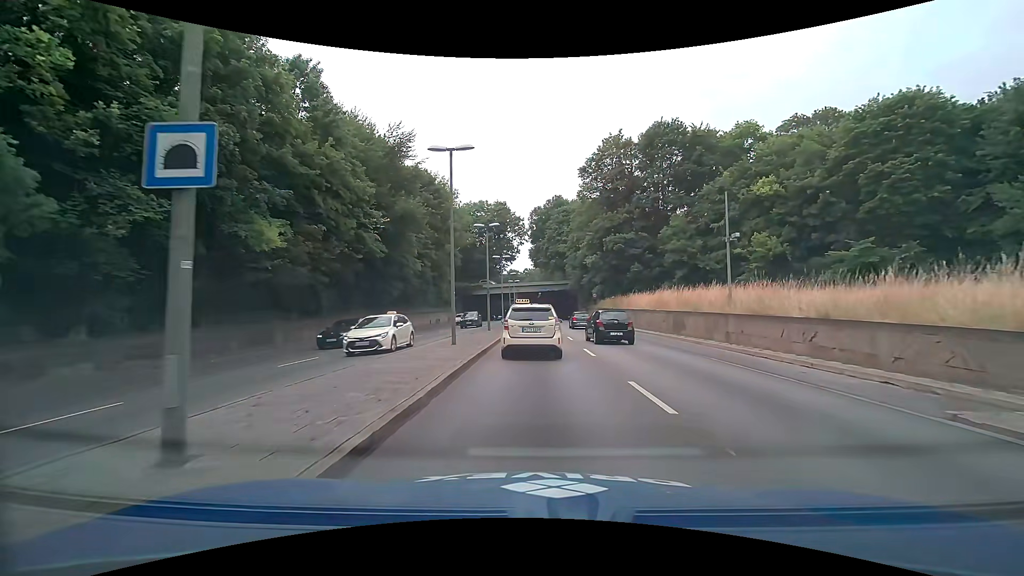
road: trunk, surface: asphalt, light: Day
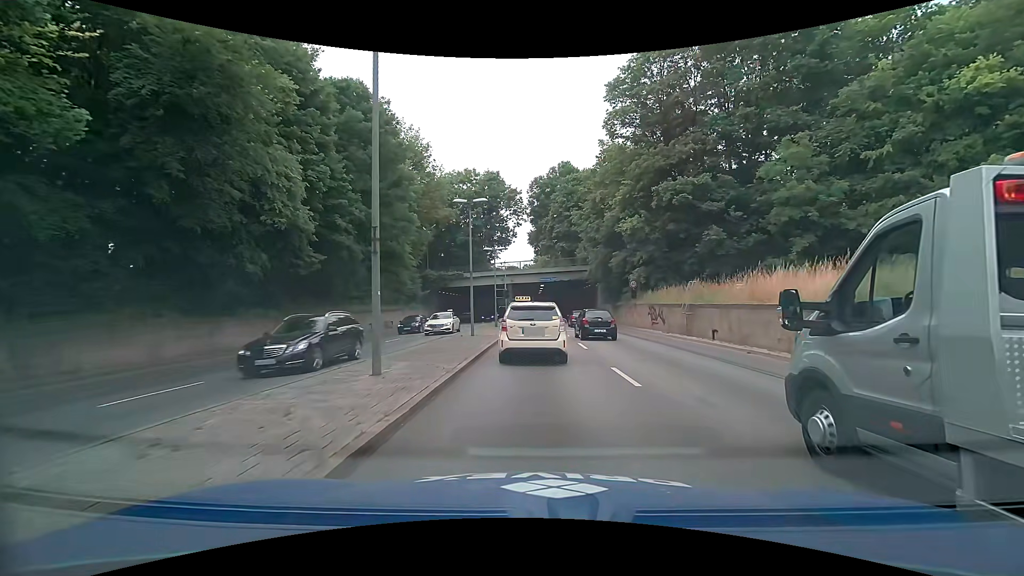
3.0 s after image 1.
(-0.4, +24.6) m; -1°
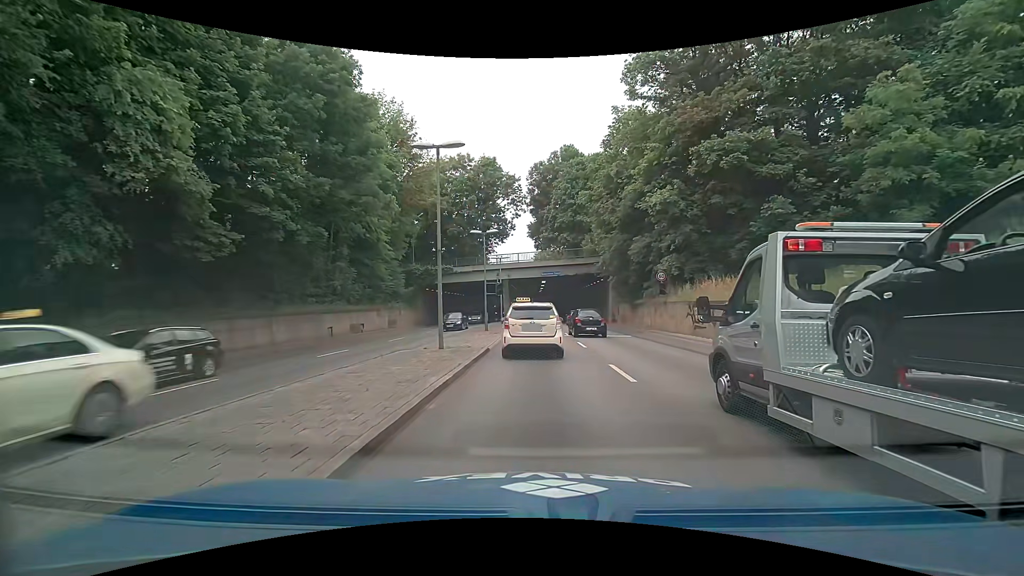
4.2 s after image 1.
(0.0, +8.5) m; 0°
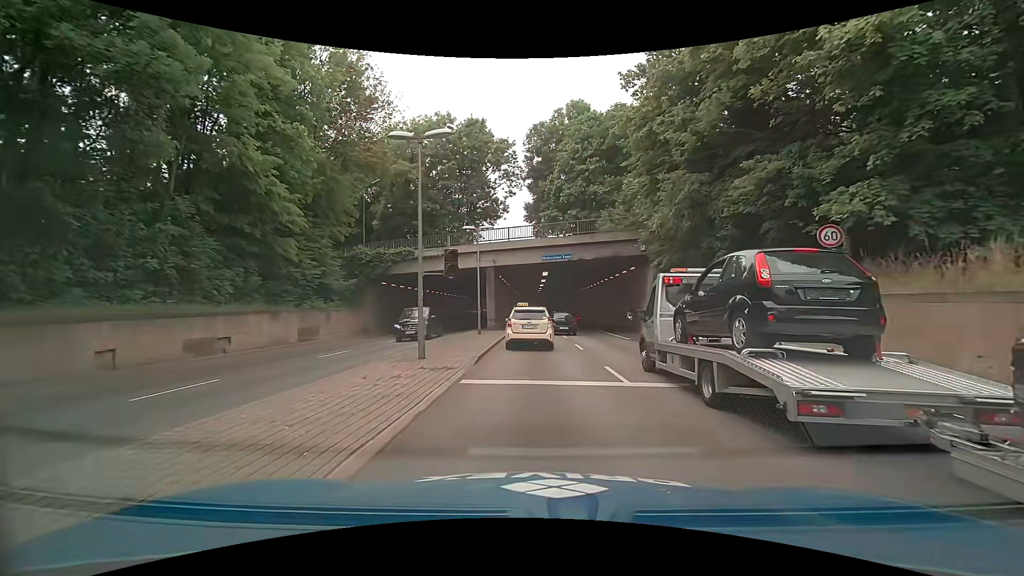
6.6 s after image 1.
(0.0, +17.9) m; 0°
